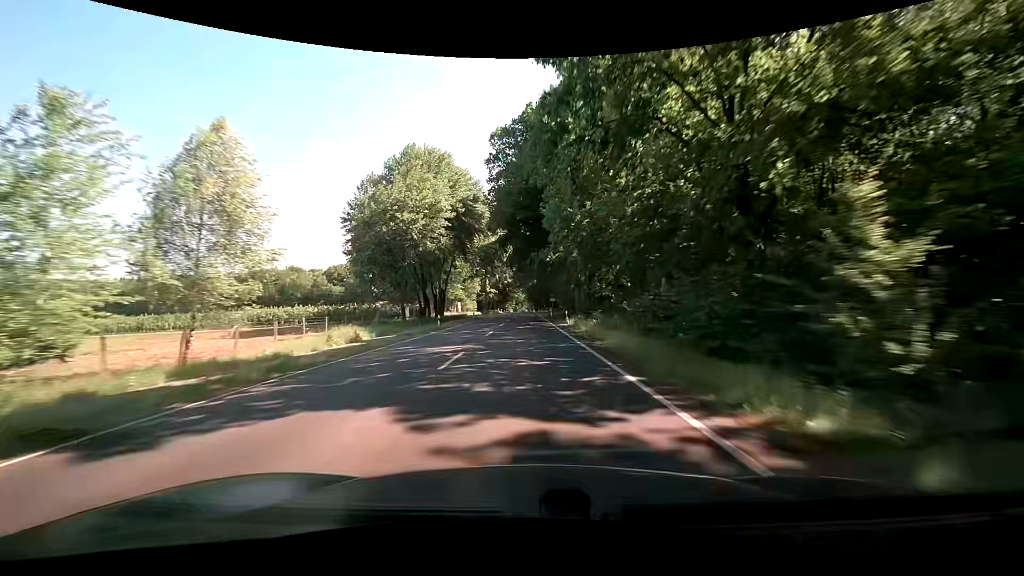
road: primary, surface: asphalt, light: Day
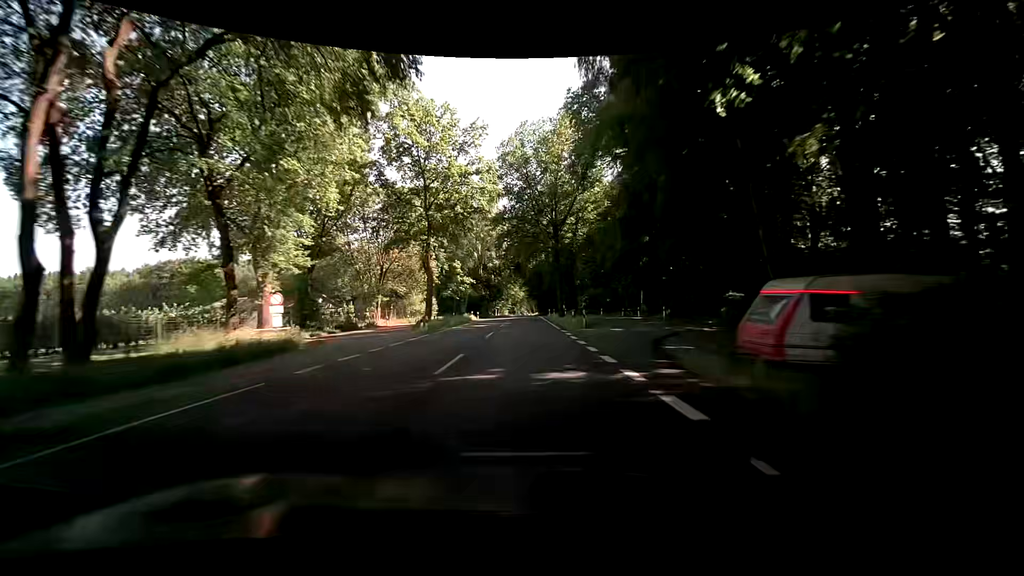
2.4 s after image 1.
(-0.6, +62.4) m; 0°
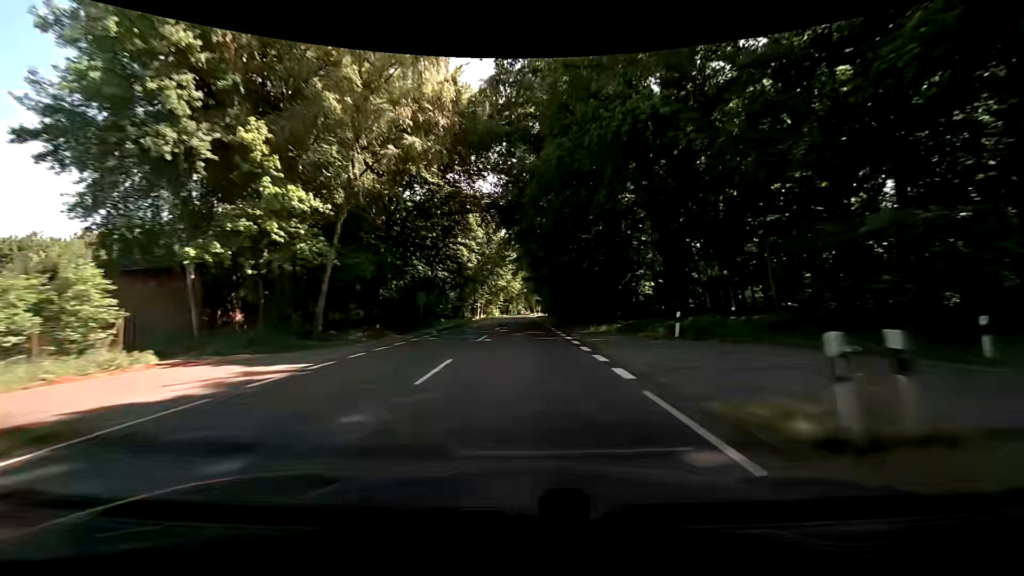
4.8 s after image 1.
(+0.1, +62.7) m; 0°
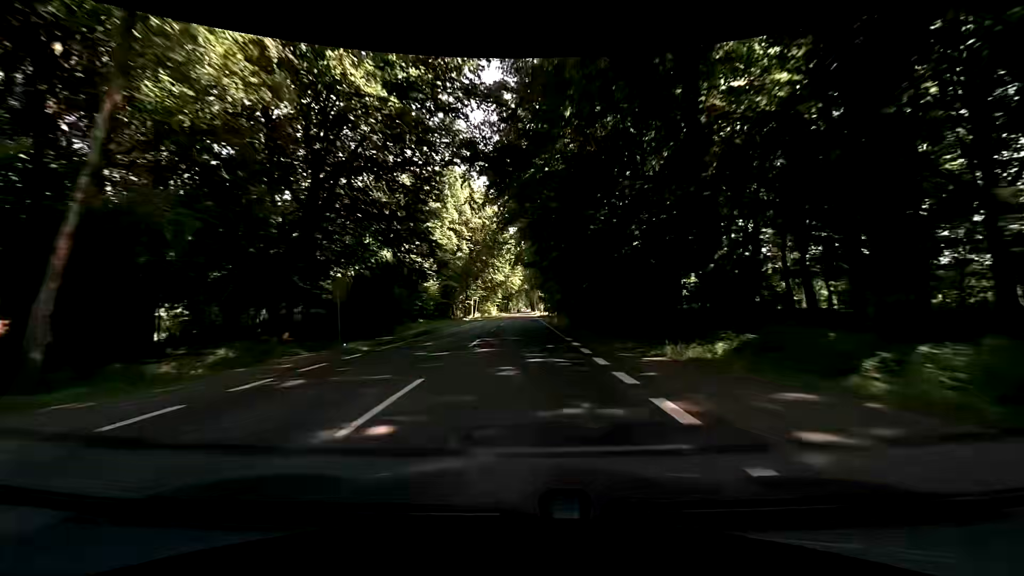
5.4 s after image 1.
(0.0, +15.7) m; 0°
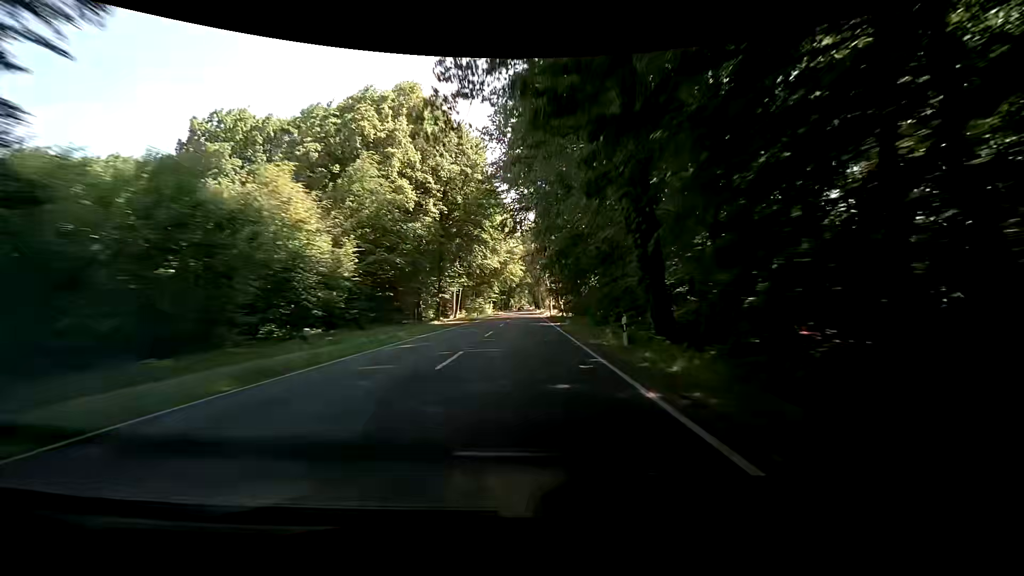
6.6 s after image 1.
(-0.3, +31.5) m; -1°
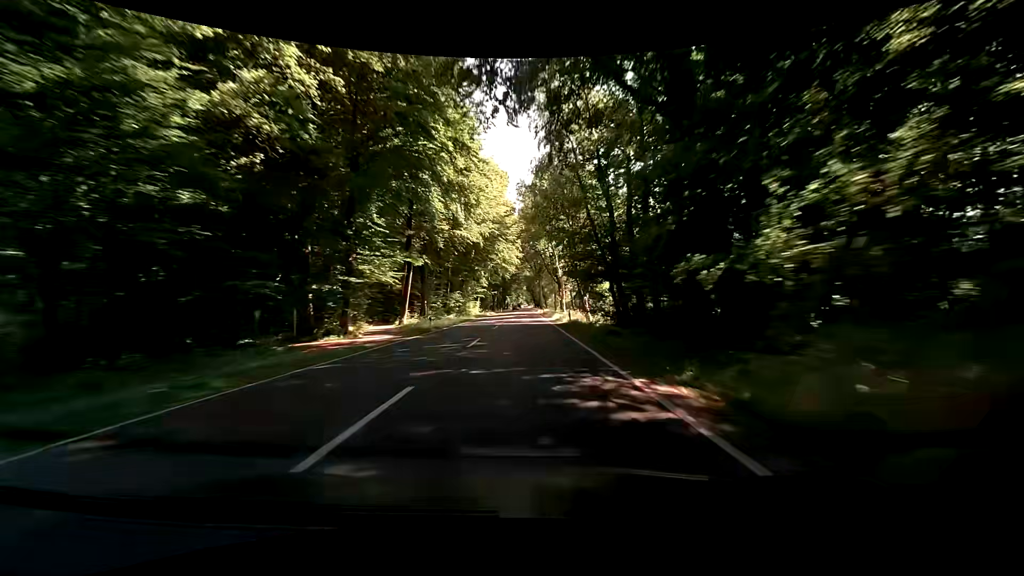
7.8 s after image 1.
(0.0, +31.2) m; 0°
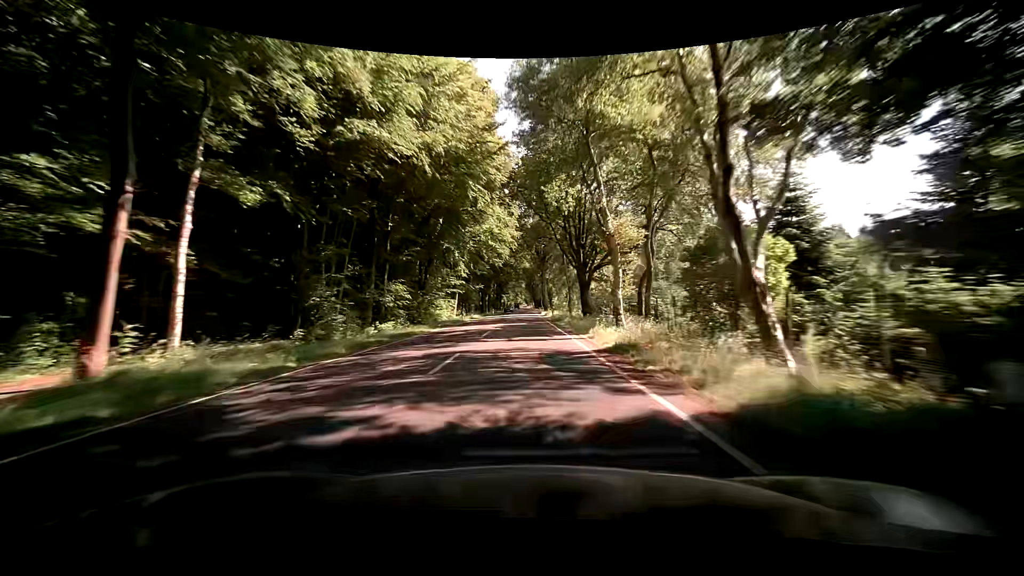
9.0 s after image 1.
(0.0, +30.9) m; +1°
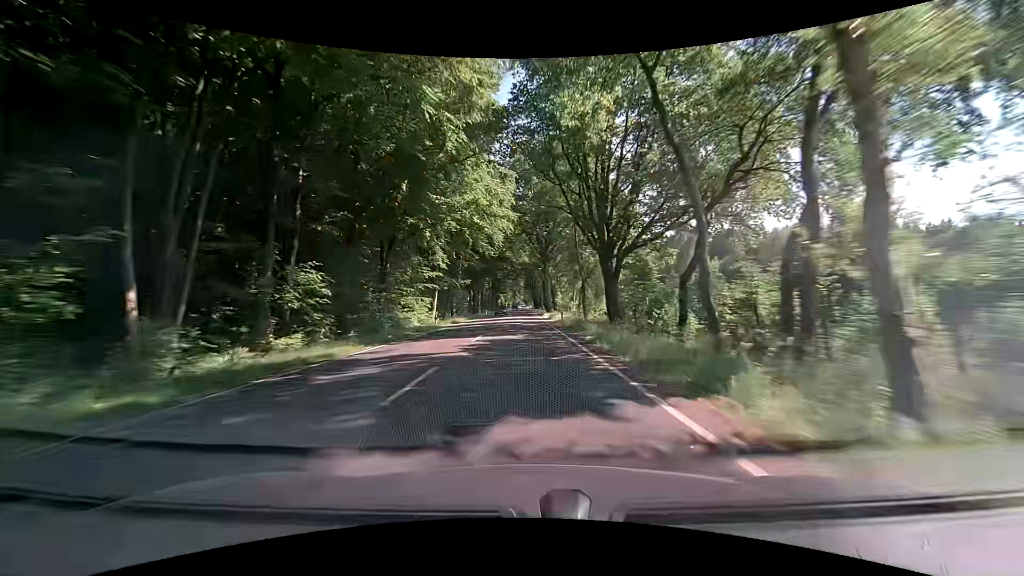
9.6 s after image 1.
(-0.1, +15.3) m; -1°
(0, +10) (0, +20) (0, +30) (0, +40) (0, +50) (0, +60) (0, +70) (0, +80) (0, +90) (0, +100) m
